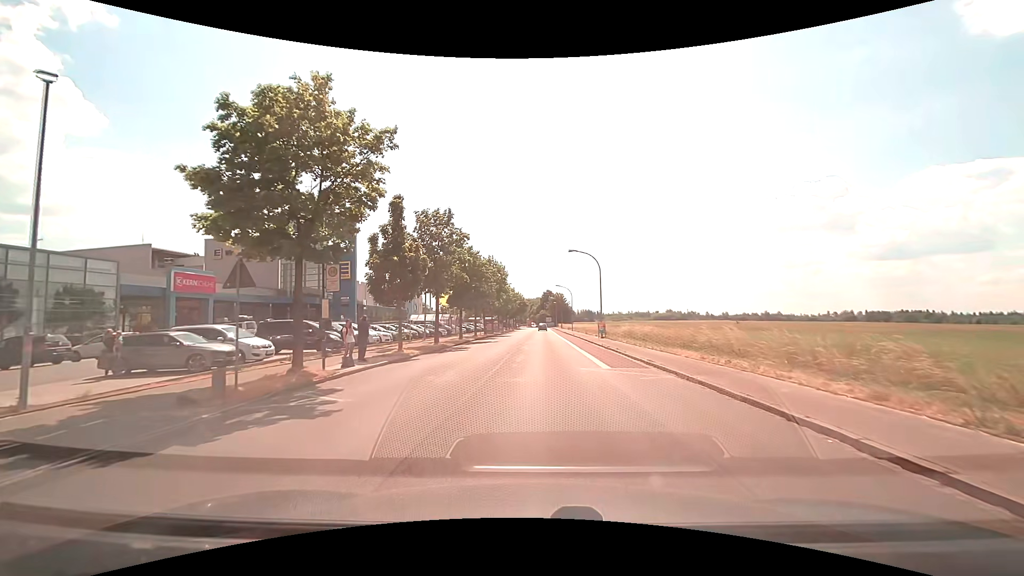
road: tertiary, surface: asphalt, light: Day
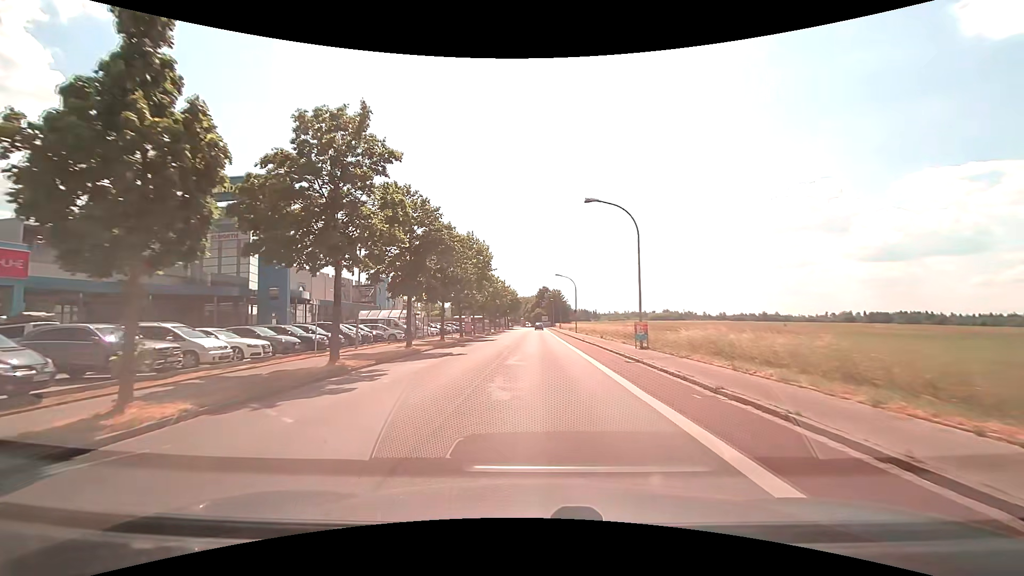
(+0.2, +16.9) m; +1°
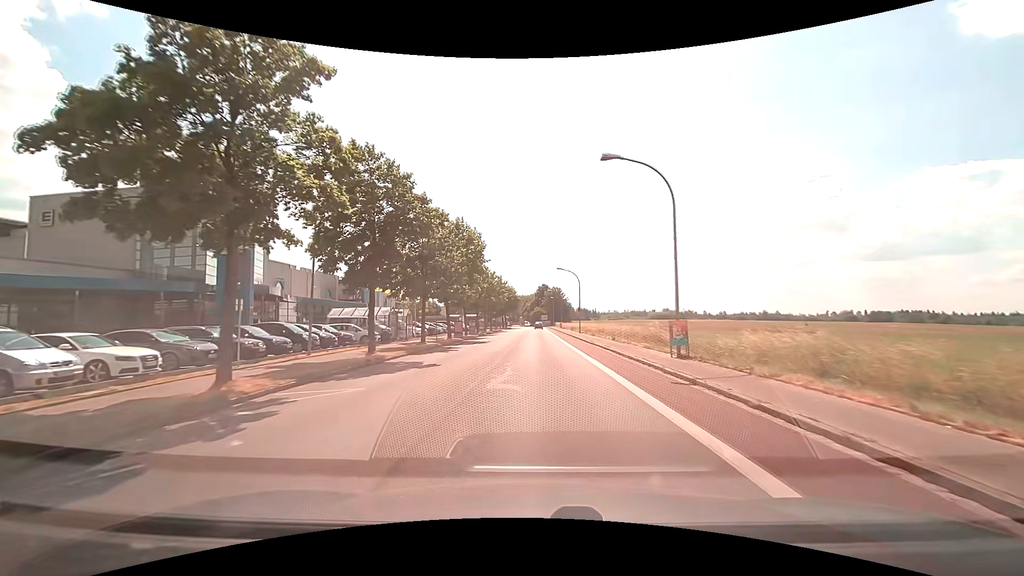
(0.0, +6.3) m; 0°
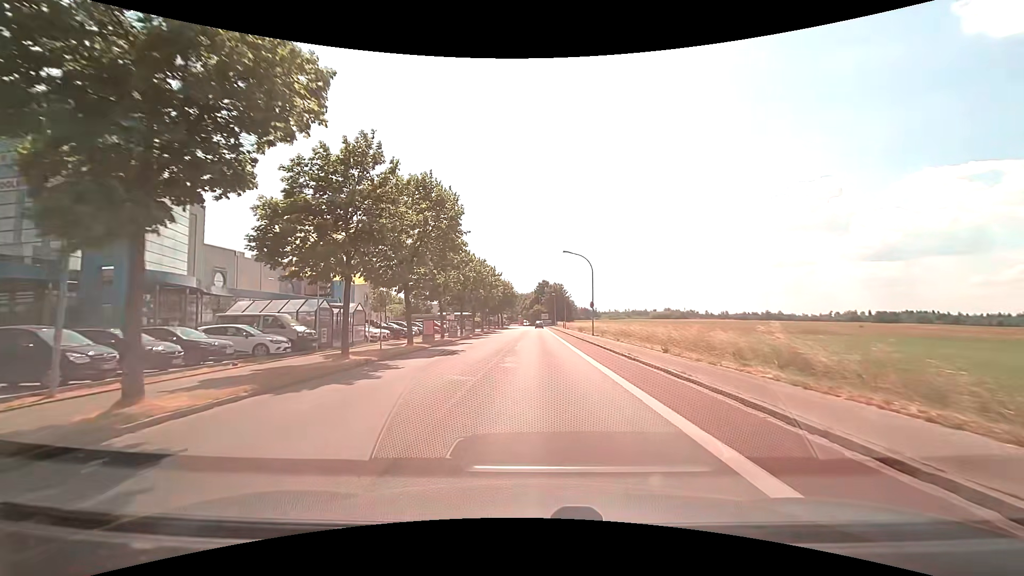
(0.0, +12.9) m; 0°
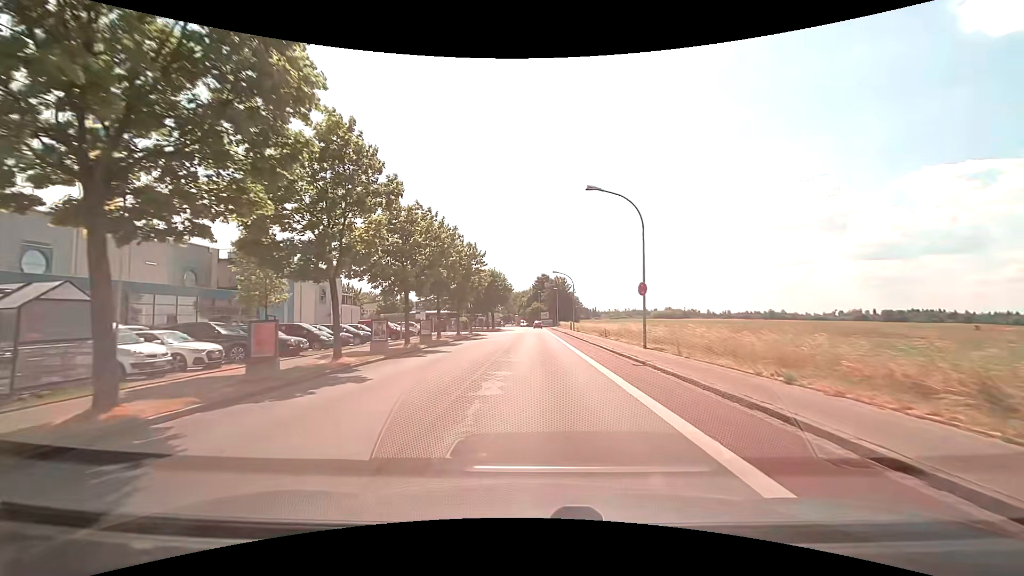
(+0.1, +20.5) m; 0°
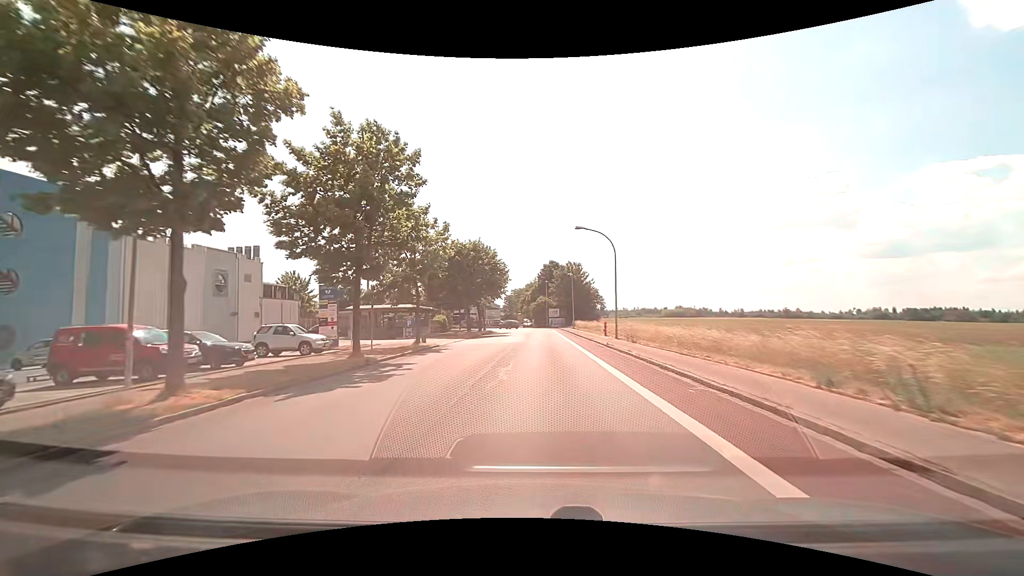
(0.0, +28.4) m; 0°
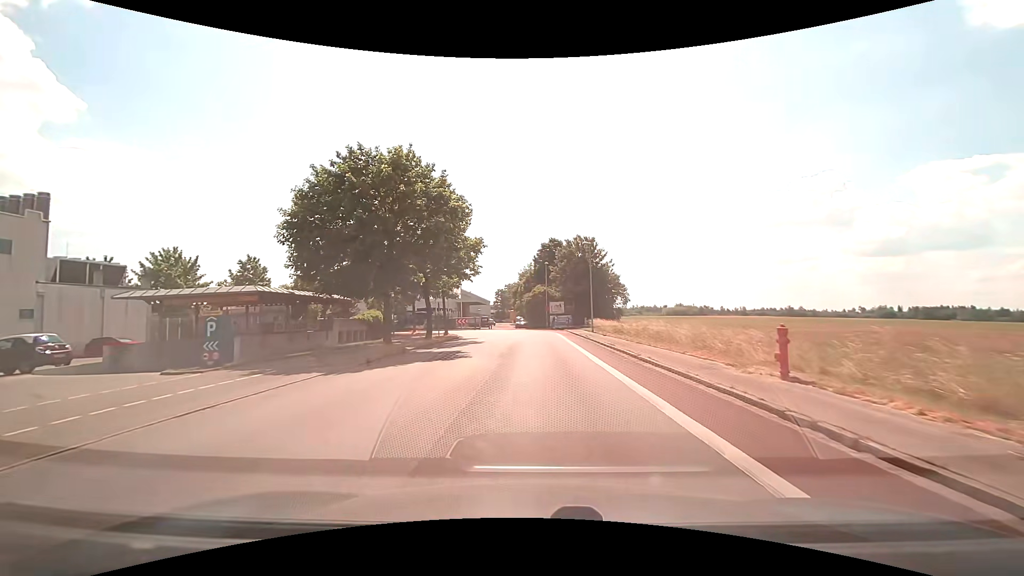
(+0.2, +27.3) m; 0°
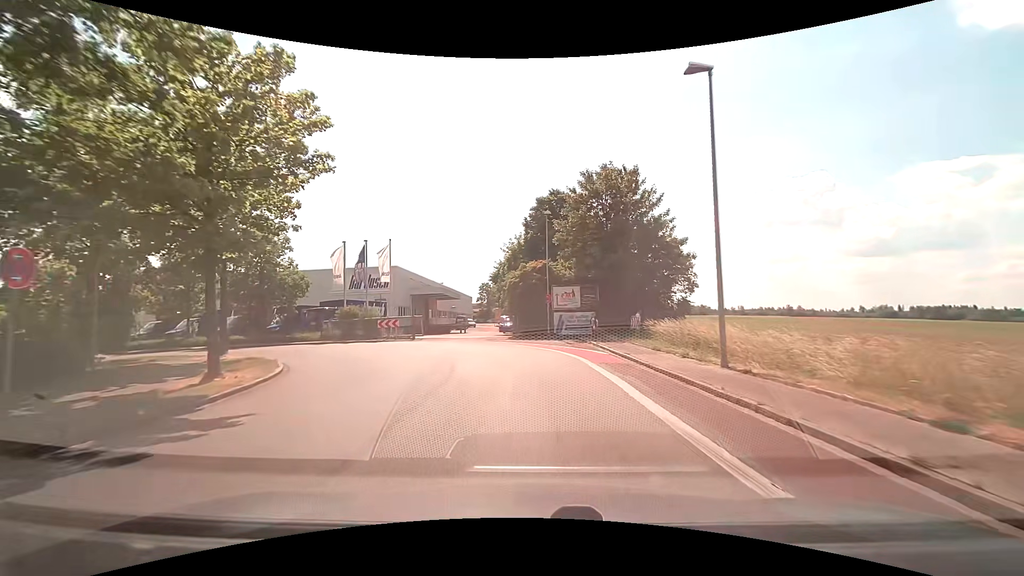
(0.0, +30.2) m; +1°
(0, +10) (-1, +20) (-7, +28) (-16, +31) (-26, +32) (-36, +33) (-46, +33) (-56, +34) (-66, +34) (-76, +34) m
